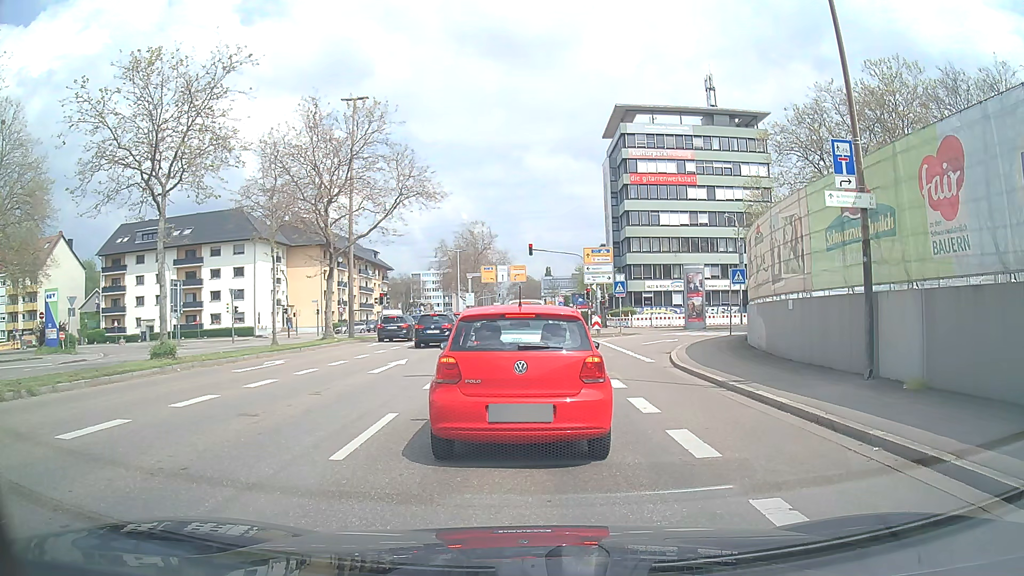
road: secondary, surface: asphalt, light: Day
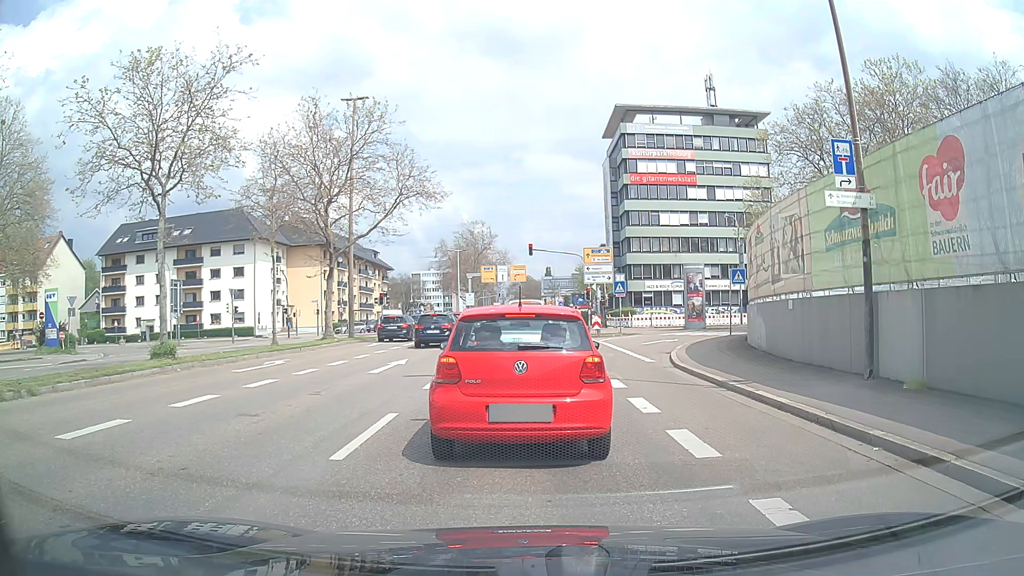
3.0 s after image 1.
(0.0, 0.0) m; 0°
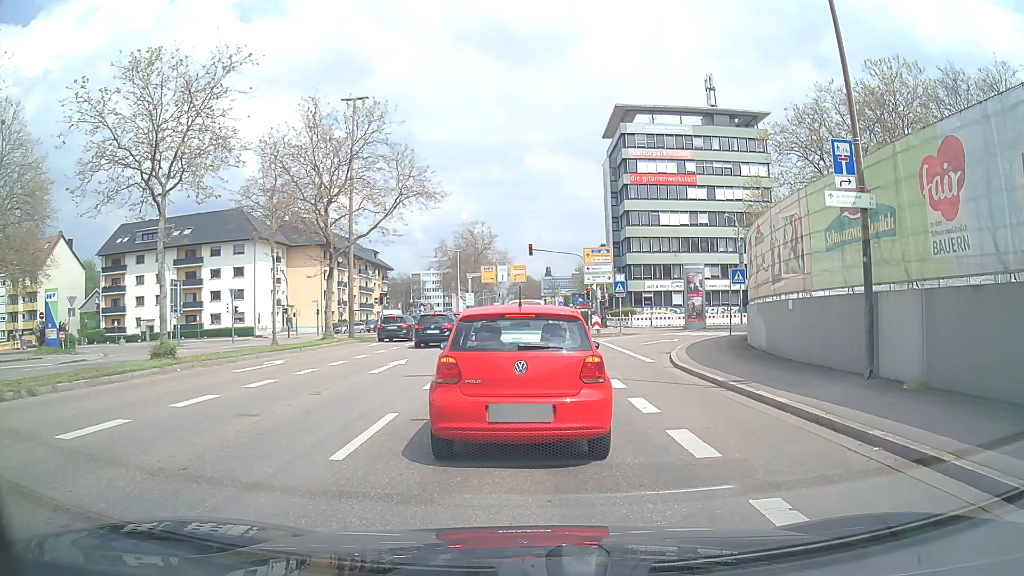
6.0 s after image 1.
(0.0, 0.0) m; 0°
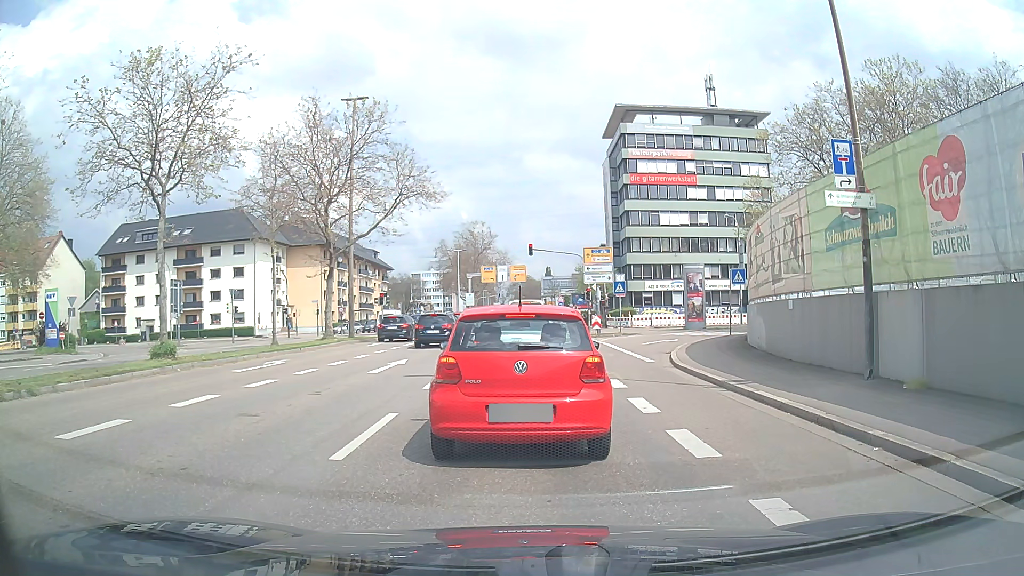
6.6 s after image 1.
(0.0, 0.0) m; 0°
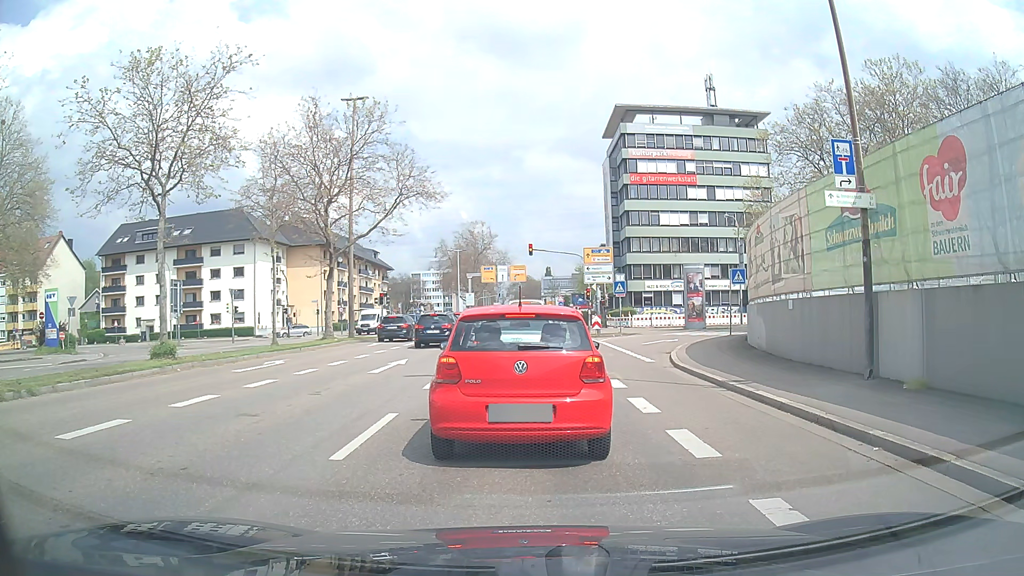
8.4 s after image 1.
(0.0, 0.0) m; 0°
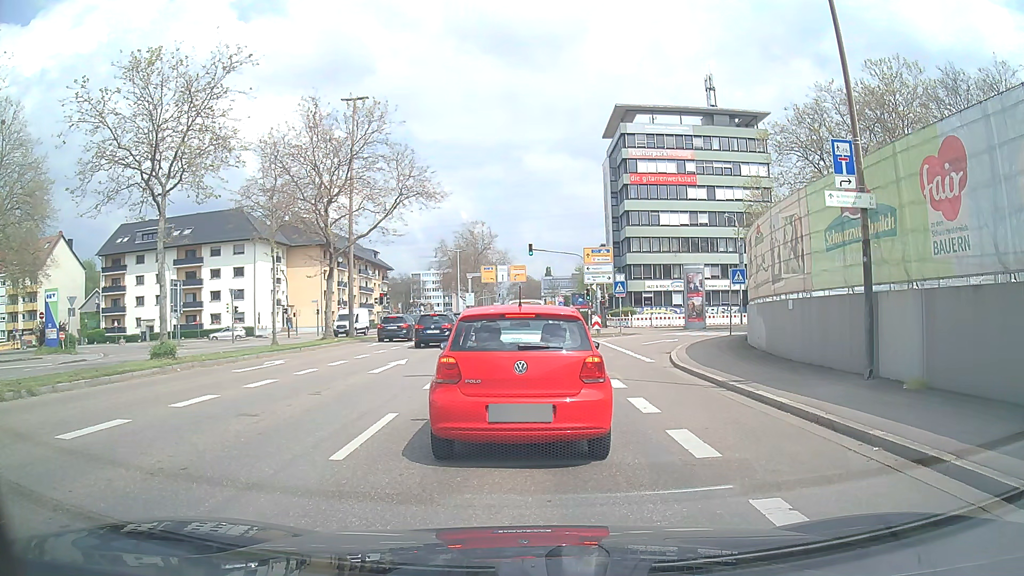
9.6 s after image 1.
(0.0, 0.0) m; 0°
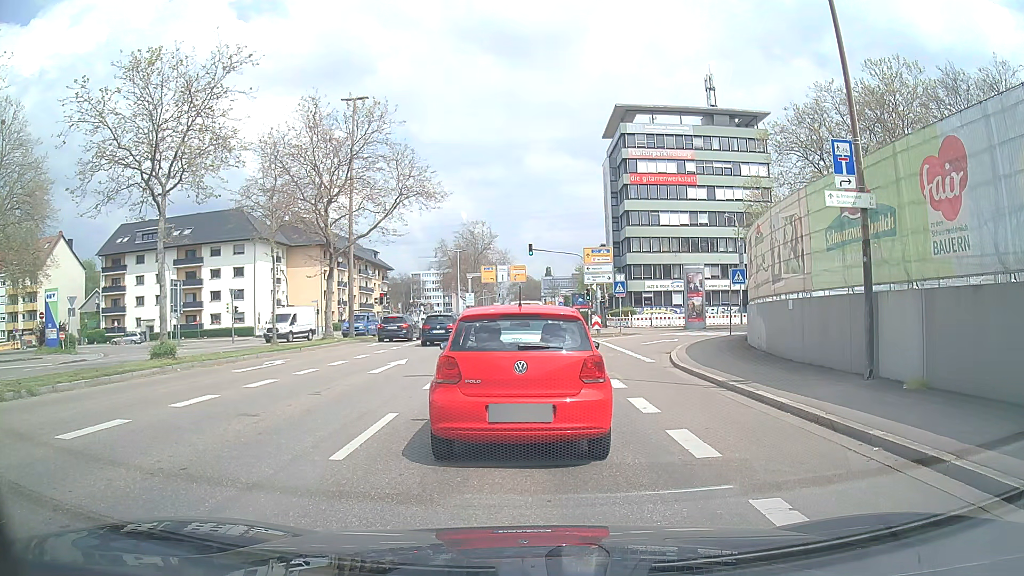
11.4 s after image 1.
(0.0, 0.0) m; 0°
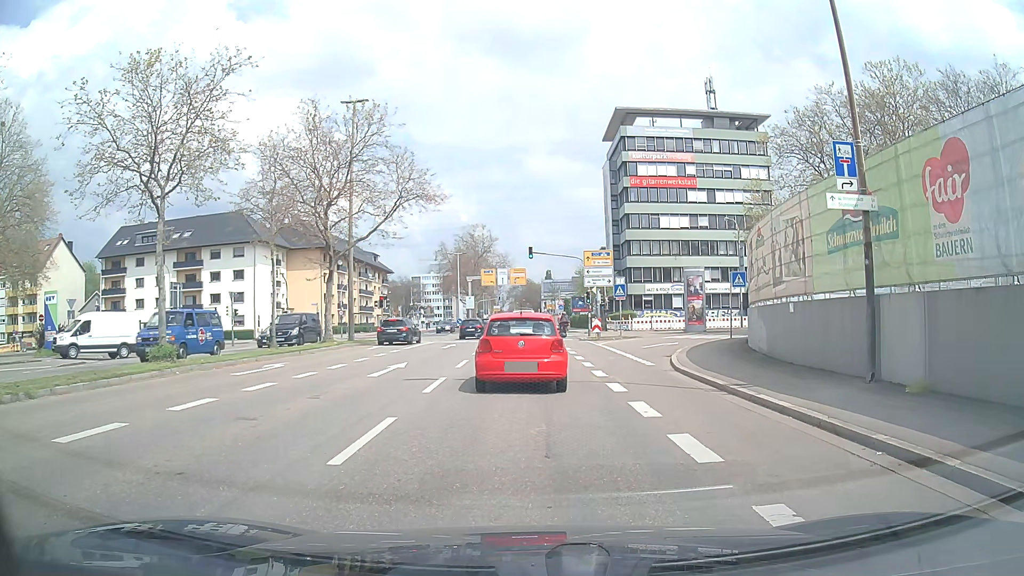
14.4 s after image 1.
(0.0, 0.0) m; 0°
(0, +10) (0, +20) (0, +30) (+1, +40) (+1, +50) (+1, +60) (+1, +70) (+1, +80) (+1, +90) (+1, +100) m
